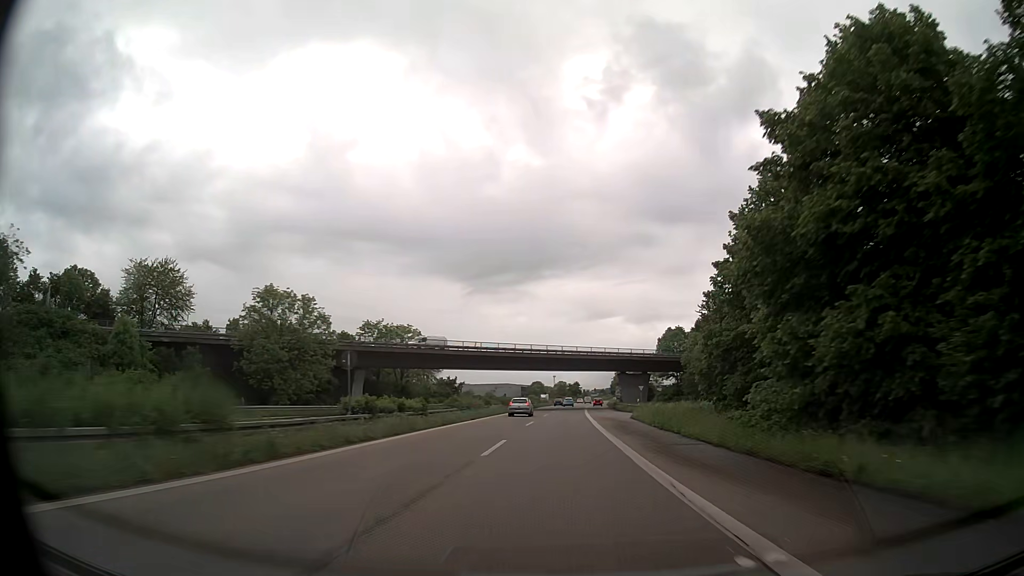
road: trunk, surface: asphalt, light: Day
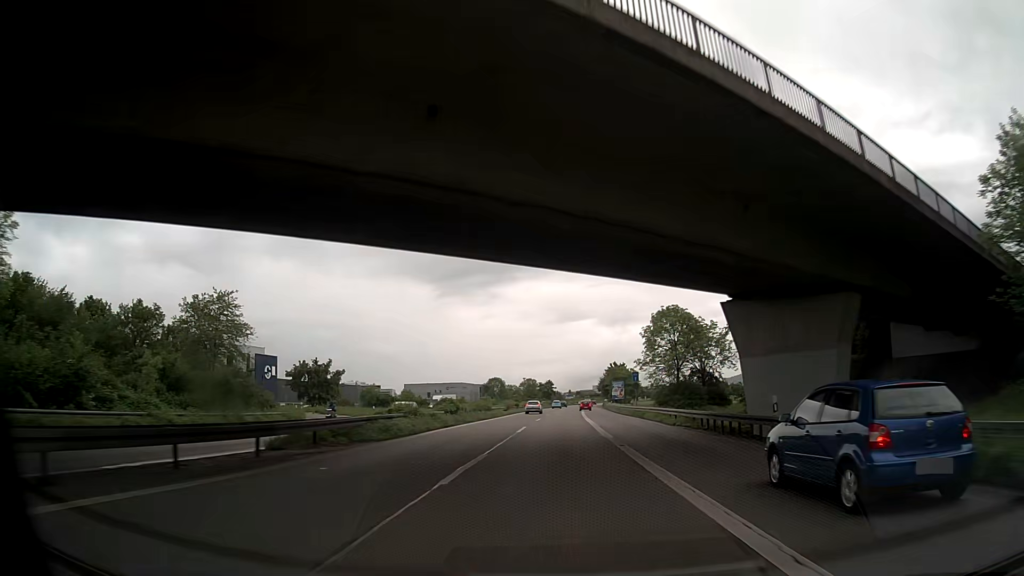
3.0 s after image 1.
(+1.8, +77.6) m; +2°
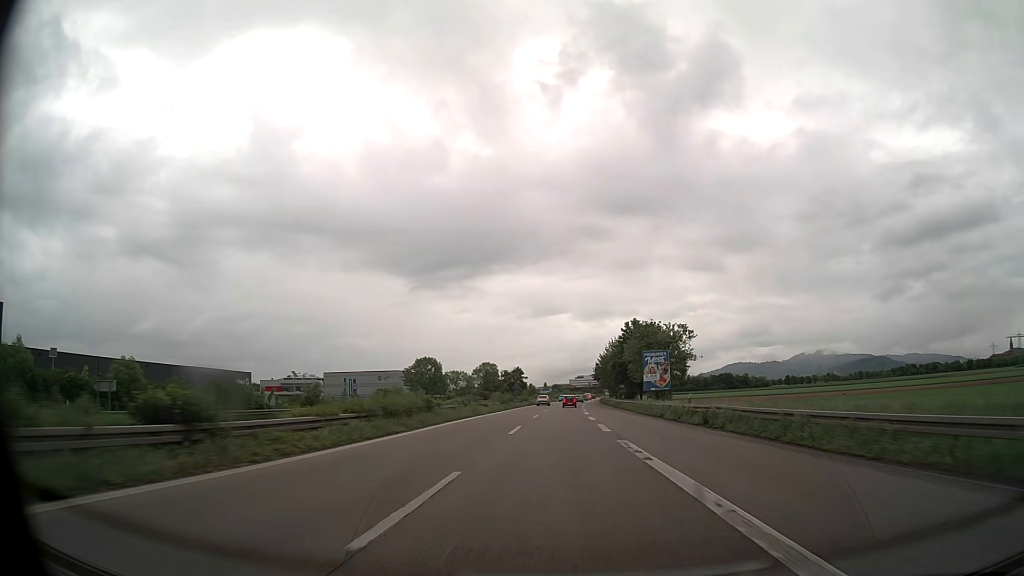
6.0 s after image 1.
(+1.1, +77.4) m; +2°
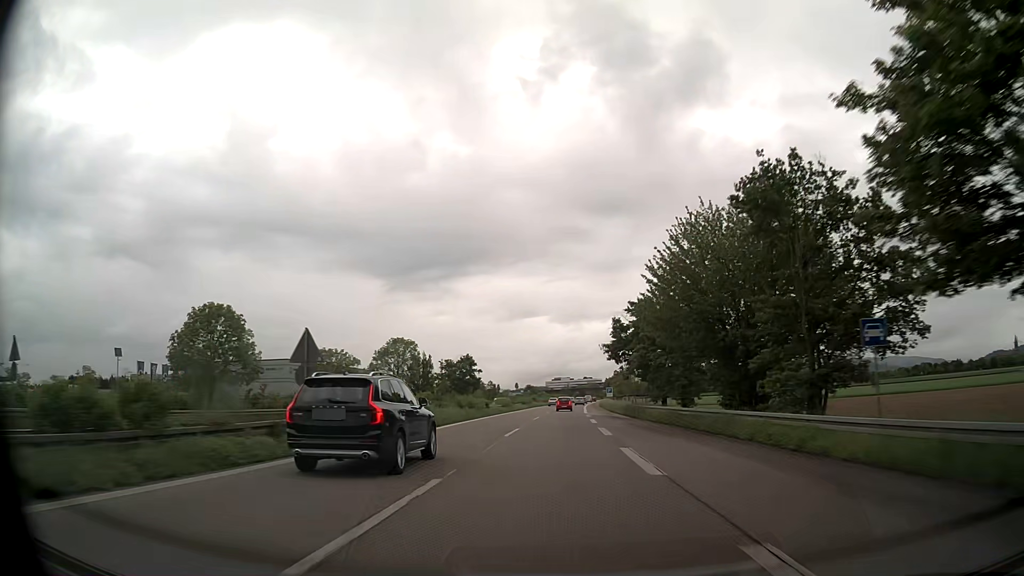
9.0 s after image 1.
(+1.5, +73.9) m; +2°
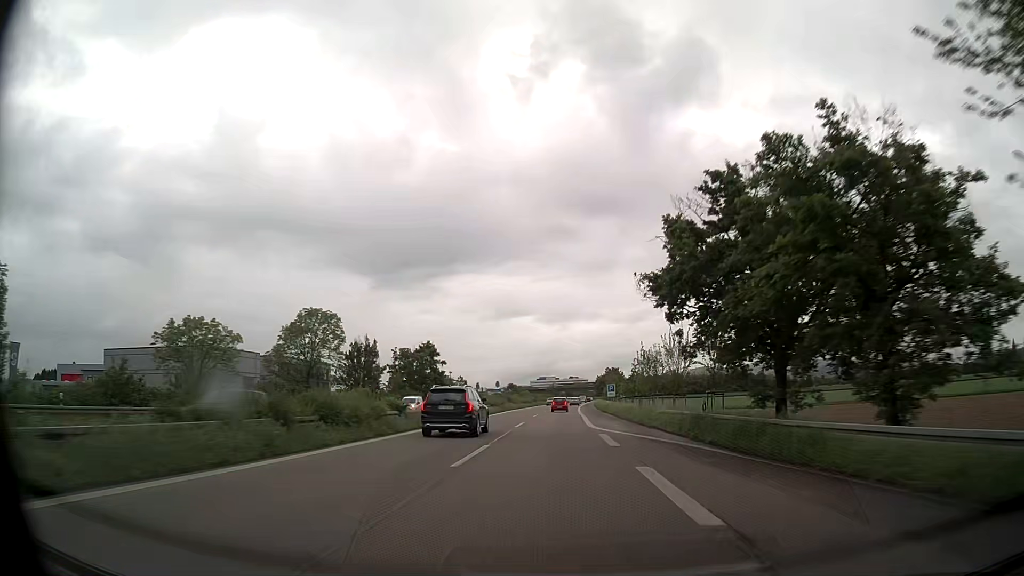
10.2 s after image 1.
(+0.2, +28.8) m; +1°
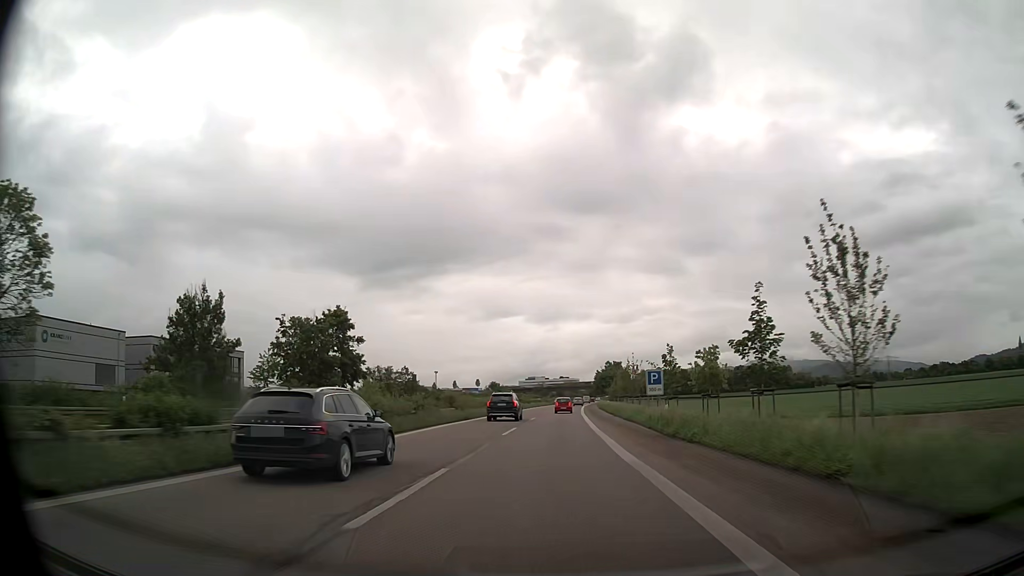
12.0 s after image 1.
(+0.5, +42.4) m; +1°
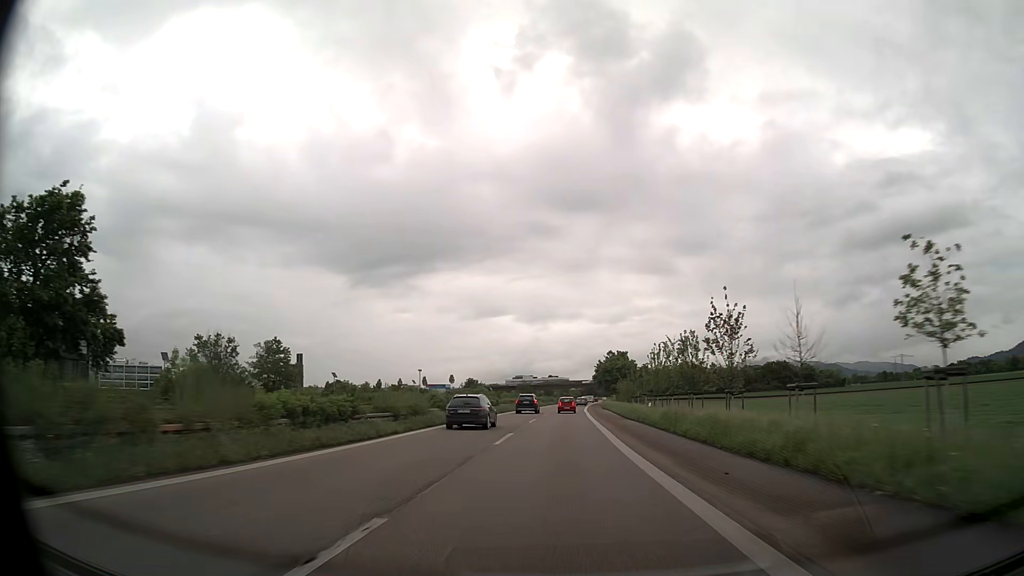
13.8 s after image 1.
(+0.4, +41.9) m; +1°
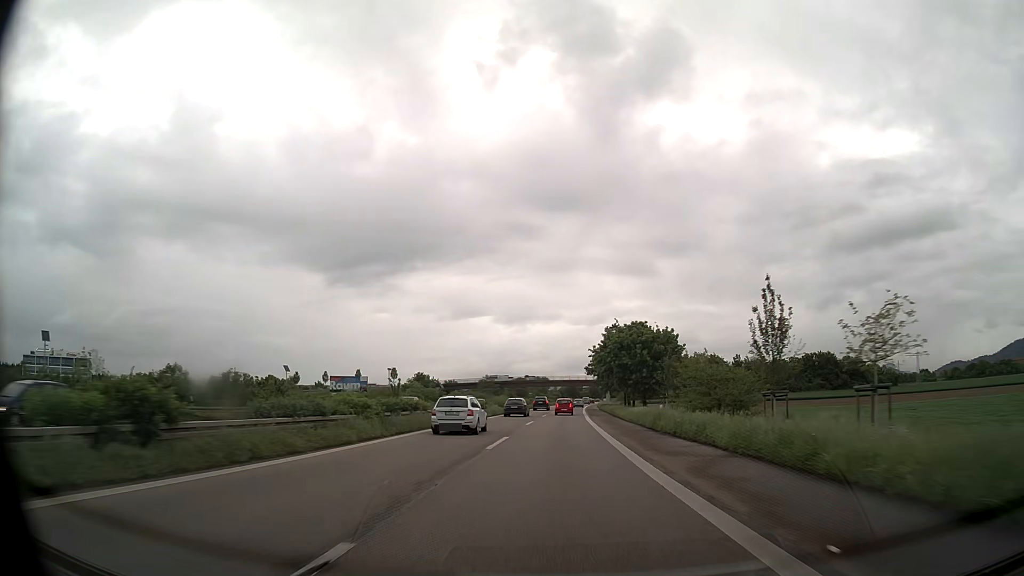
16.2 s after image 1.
(+1.0, +55.9) m; +2°
(0, +10) (0, +20) (0, +30) (0, +40) (+1, +50) (+1, +60) (+1, +70) (+2, +80) (+2, +90) (+3, +100) m
